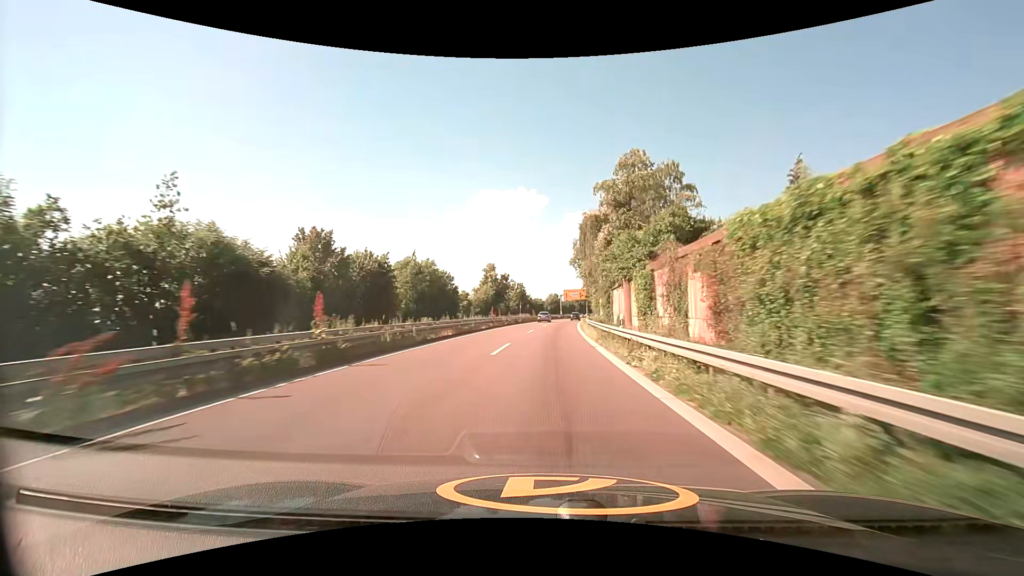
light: Day
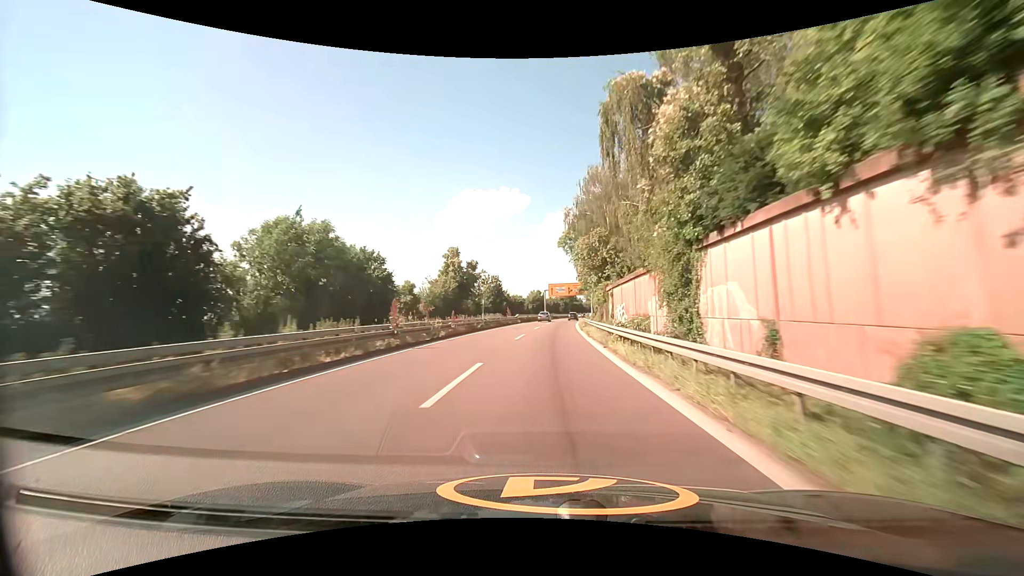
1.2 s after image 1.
(+0.5, +26.6) m; +2°
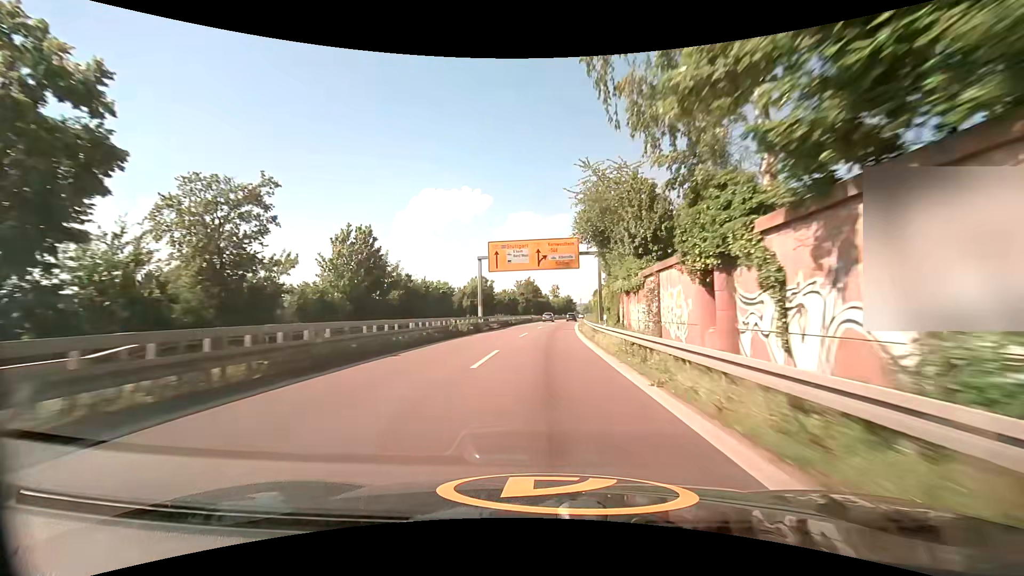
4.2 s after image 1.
(+2.8, +66.2) m; +5°
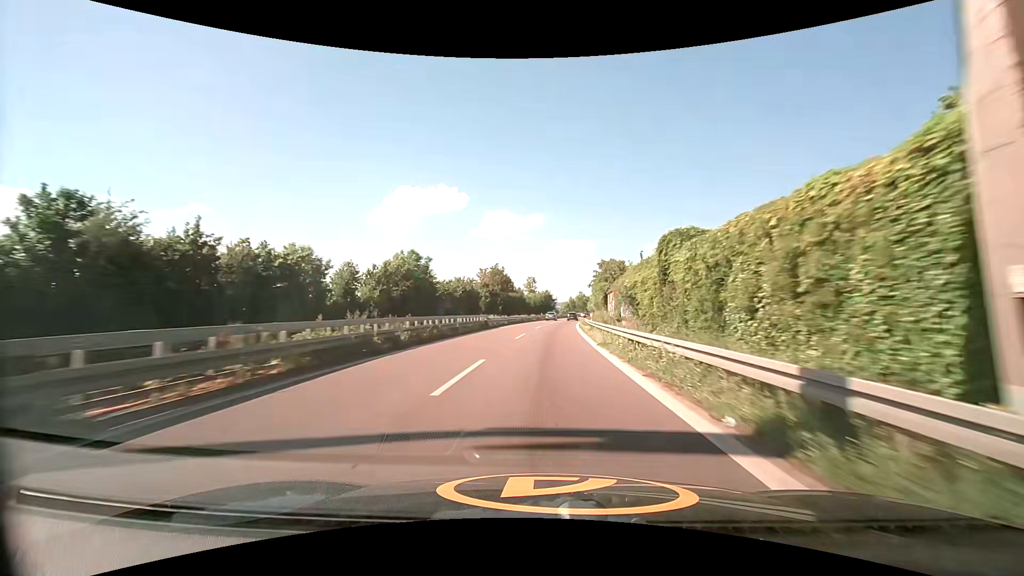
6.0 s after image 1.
(+0.7, +40.0) m; +3°
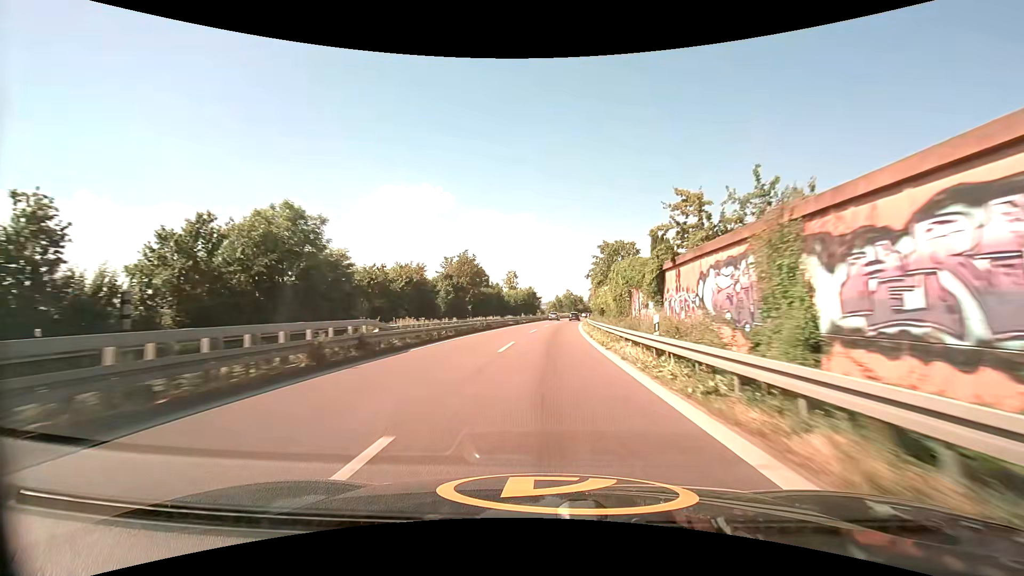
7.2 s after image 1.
(+0.3, +26.5) m; +1°
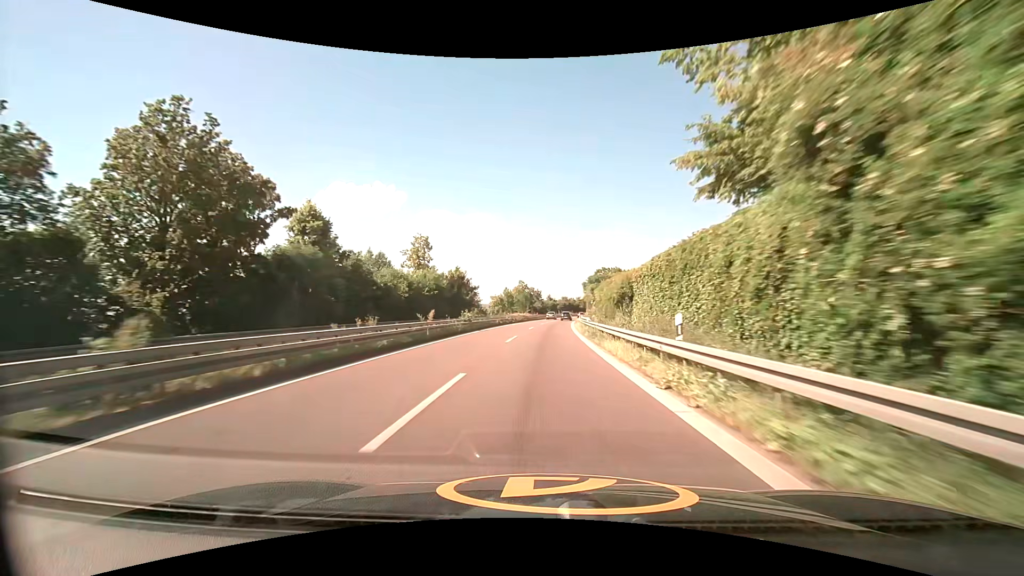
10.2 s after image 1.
(+3.2, +65.7) m; +5°
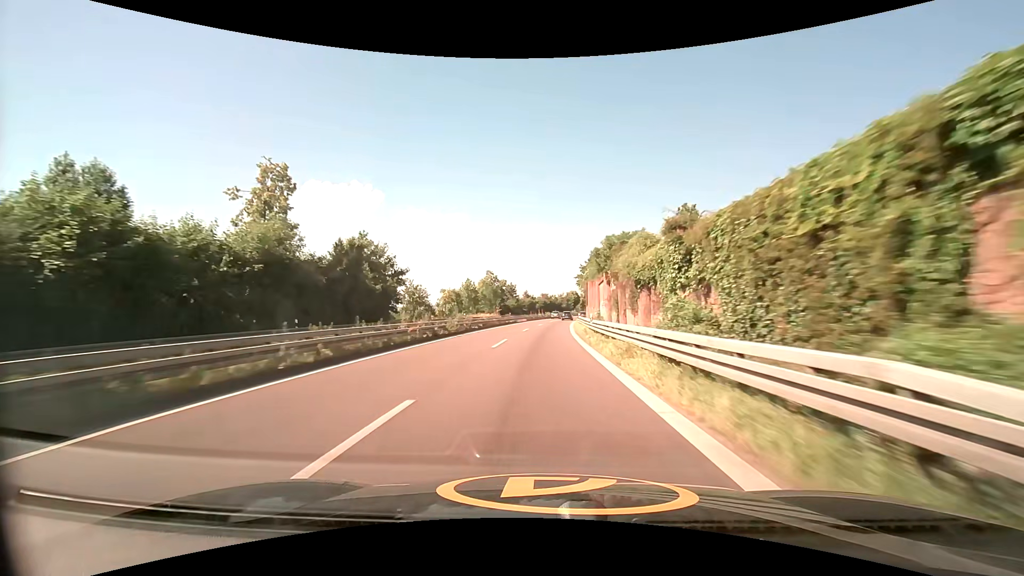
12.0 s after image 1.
(+0.9, +39.0) m; +3°
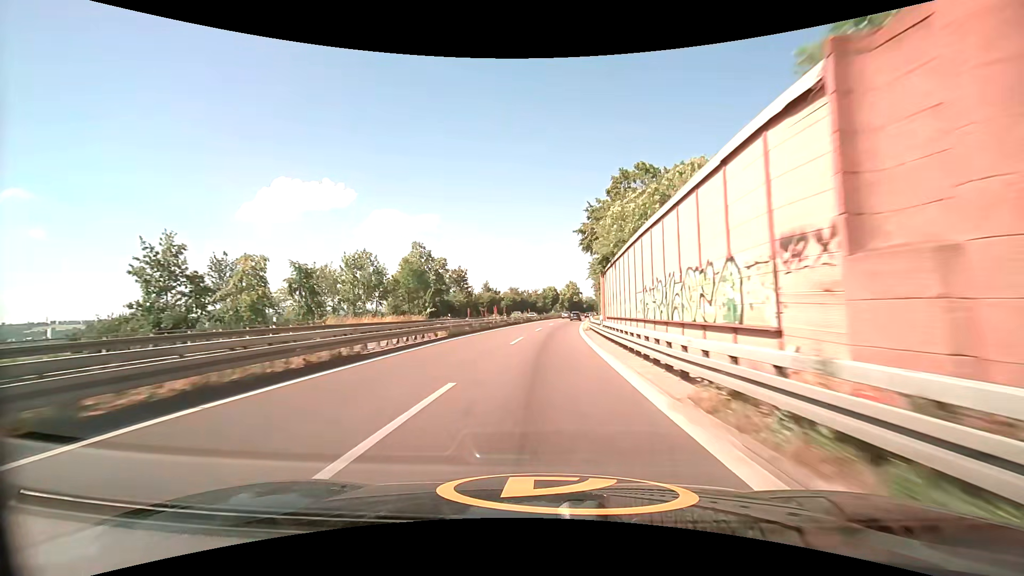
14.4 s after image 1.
(+1.3, +51.6) m; +3°
(0, +10) (0, +20) (+1, +30) (+1, +40) (+2, +50) (+2, +60) (+3, +70) (+4, +80) (+6, +90) (+7, +100) m
